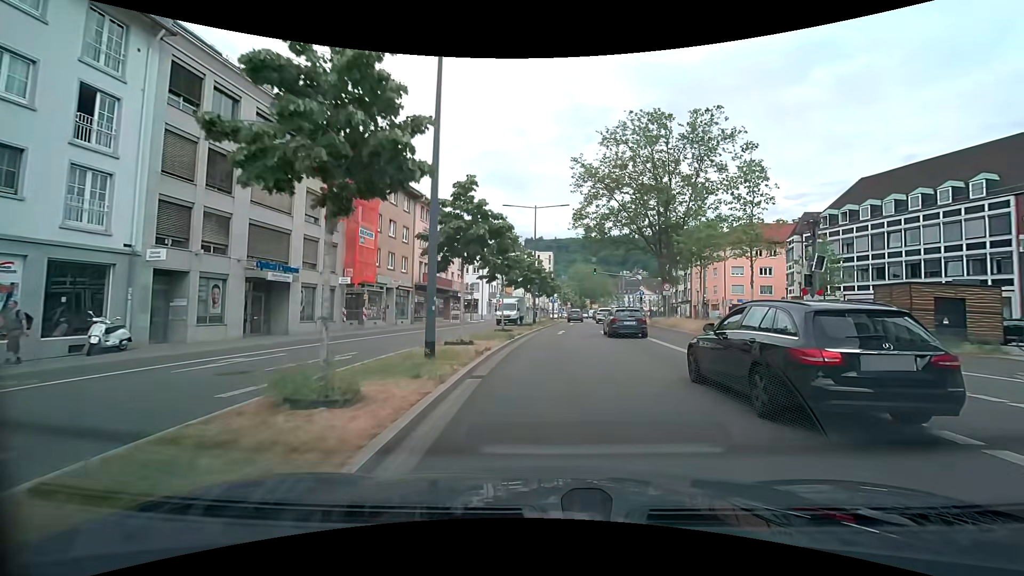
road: primary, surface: asphalt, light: Day
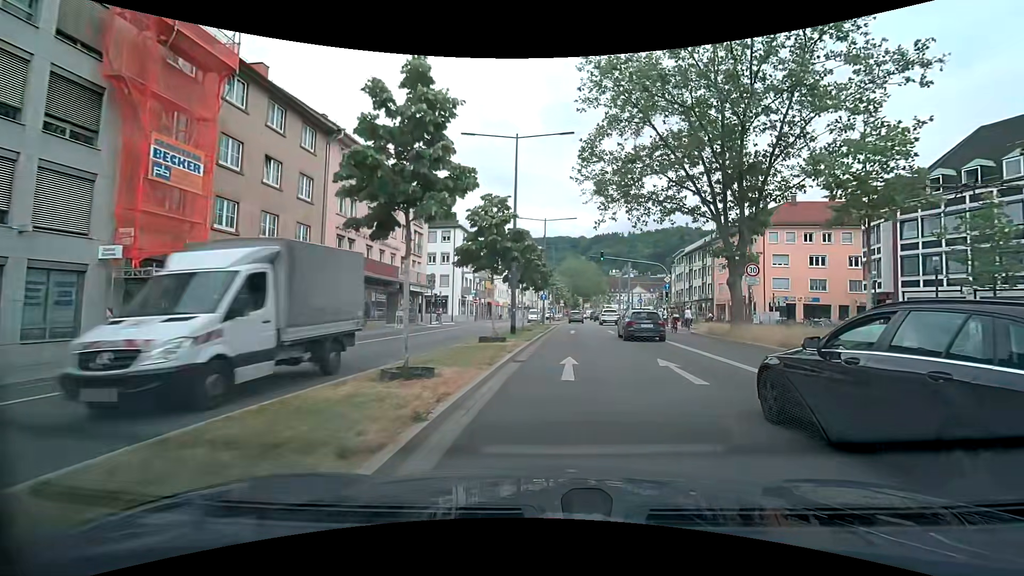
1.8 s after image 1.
(+0.2, +17.4) m; +1°
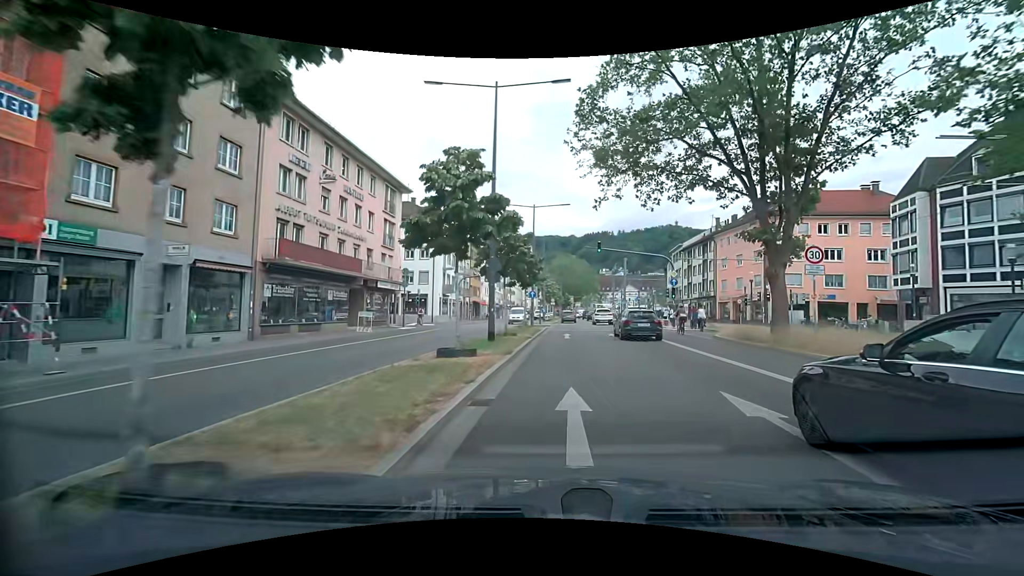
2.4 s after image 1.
(+0.1, +5.8) m; +1°
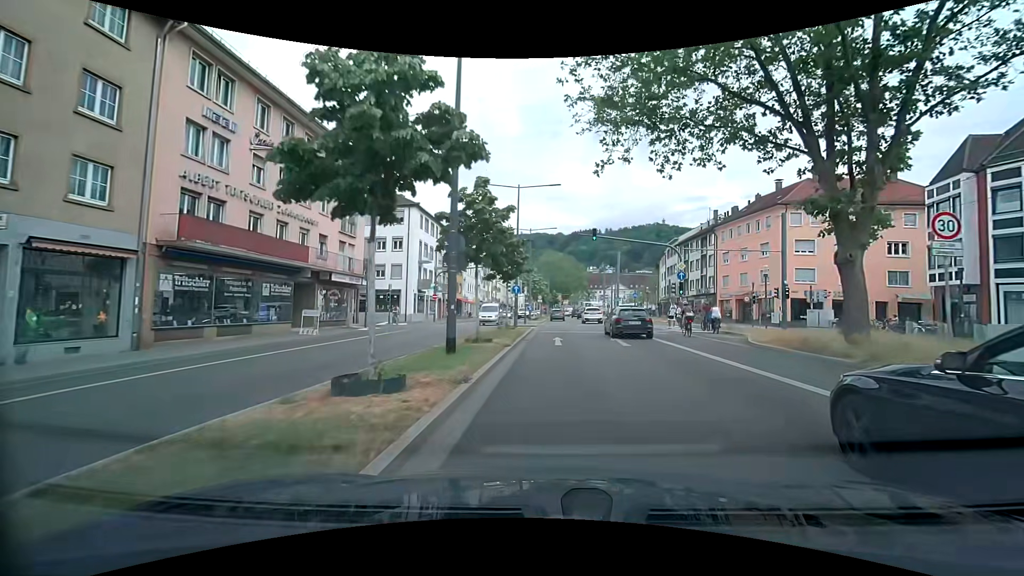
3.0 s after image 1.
(+0.1, +5.7) m; +2°
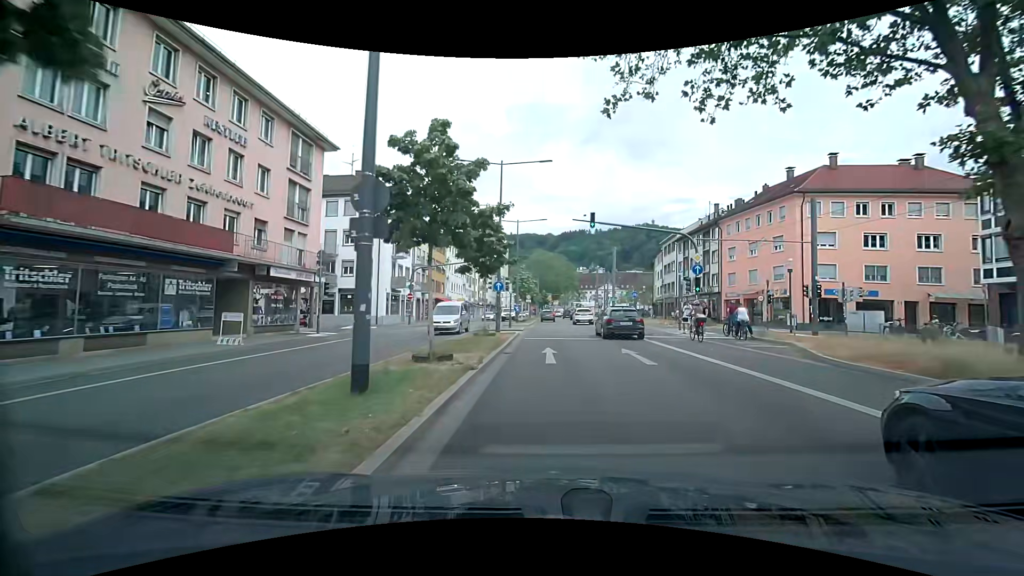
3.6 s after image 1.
(+0.1, +5.7) m; 0°
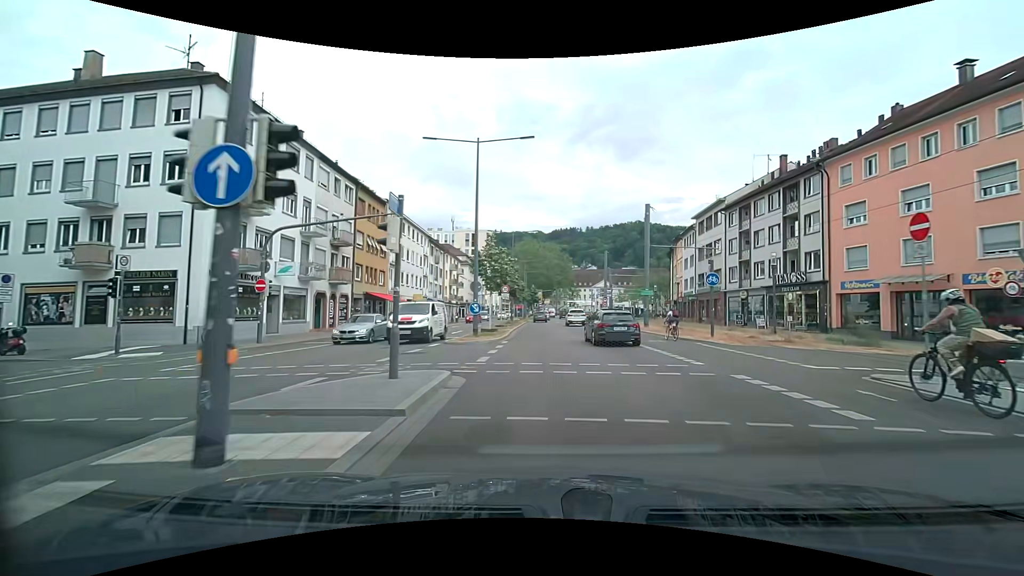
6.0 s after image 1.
(+0.8, +23.4) m; +2°
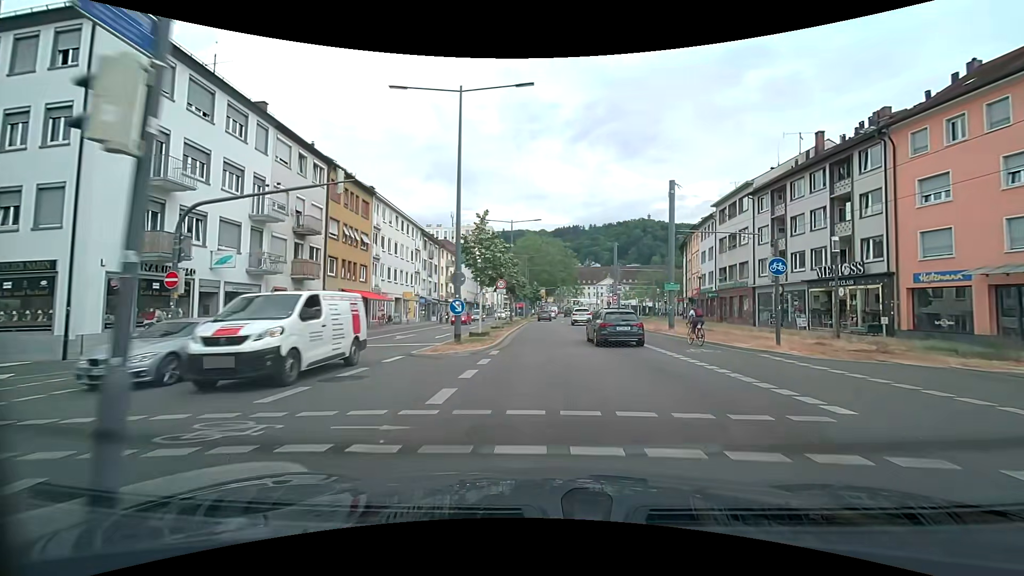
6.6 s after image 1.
(-0.1, +5.9) m; -1°
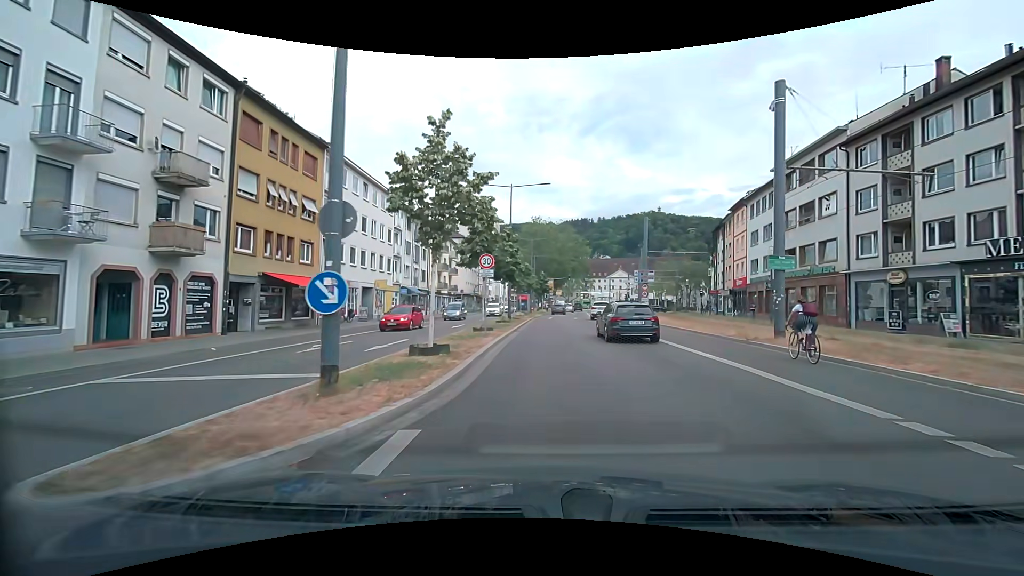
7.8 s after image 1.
(-0.1, +11.9) m; -1°
(0, +10) (0, +20) (0, +30) (0, +40) (+1, +50) (+1, +60) (+2, +70) (+3, +80) (+3, +90) (+4, +100) m
